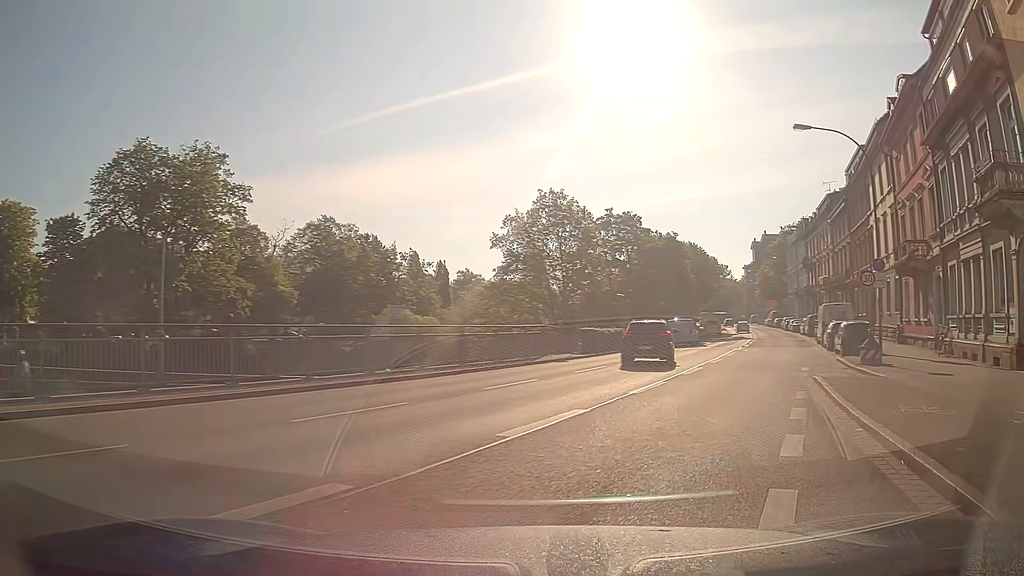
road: secondary_link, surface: asphalt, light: Day
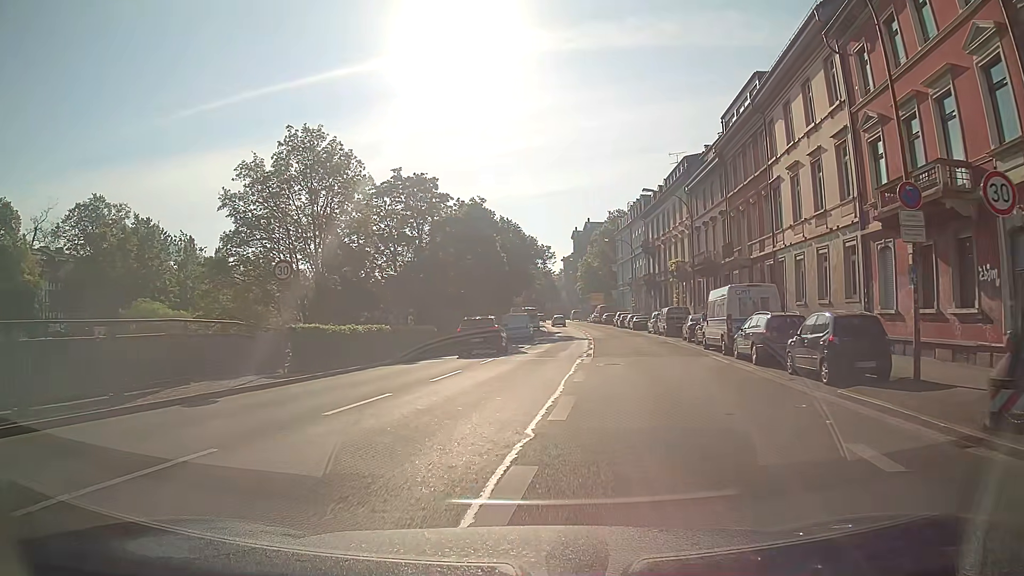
(+3.5, +16.5) m; +16°
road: primary
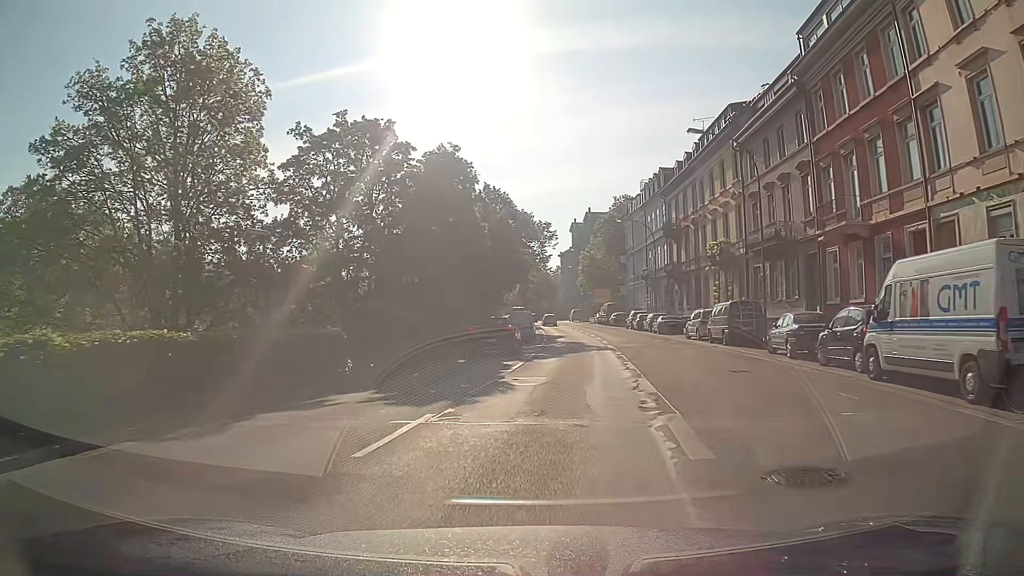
(0.0, +15.1) m; 0°
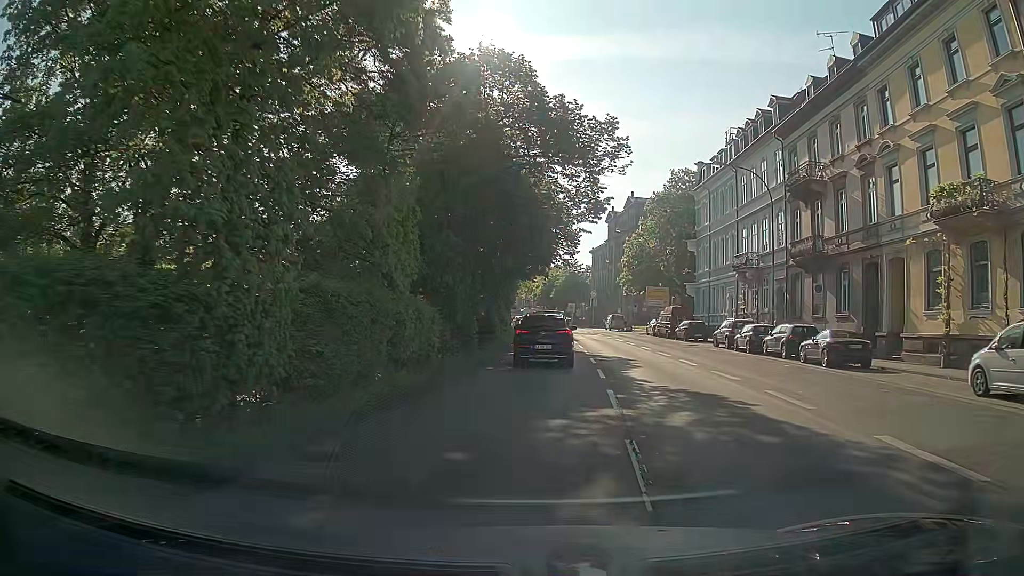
(-0.4, +25.3) m; -2°
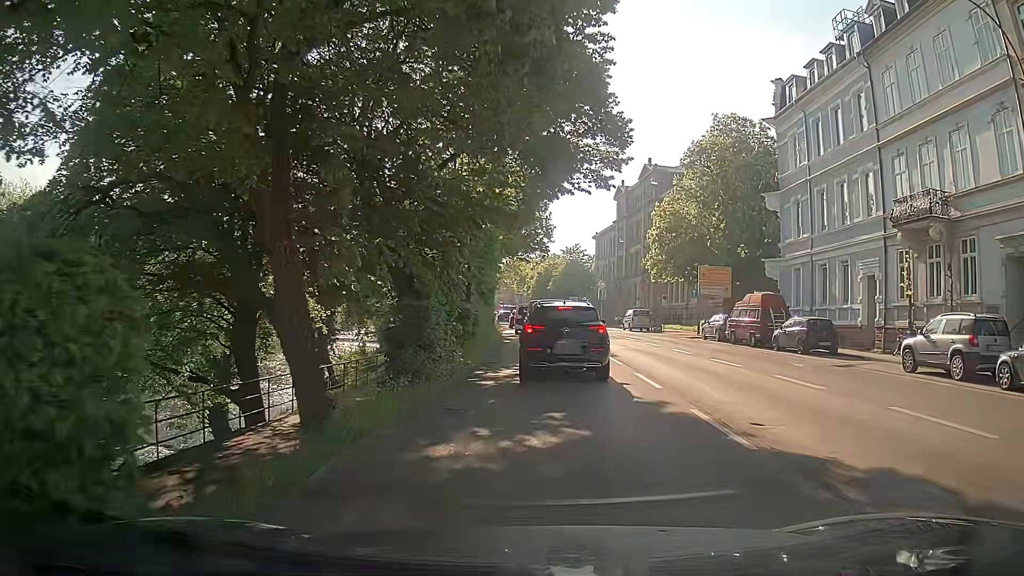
(+0.4, +21.9) m; +1°
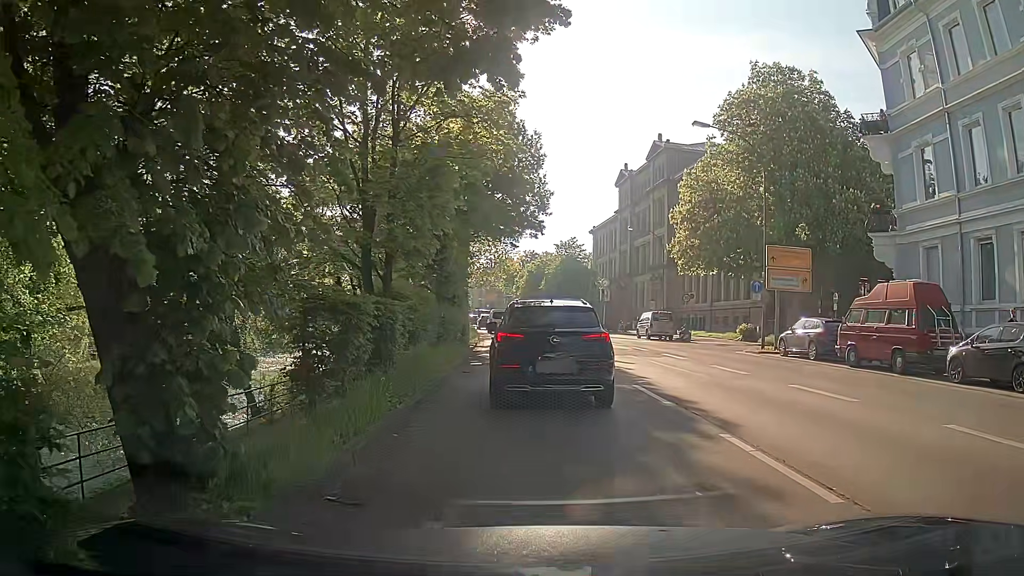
(0.0, +13.8) m; 0°
